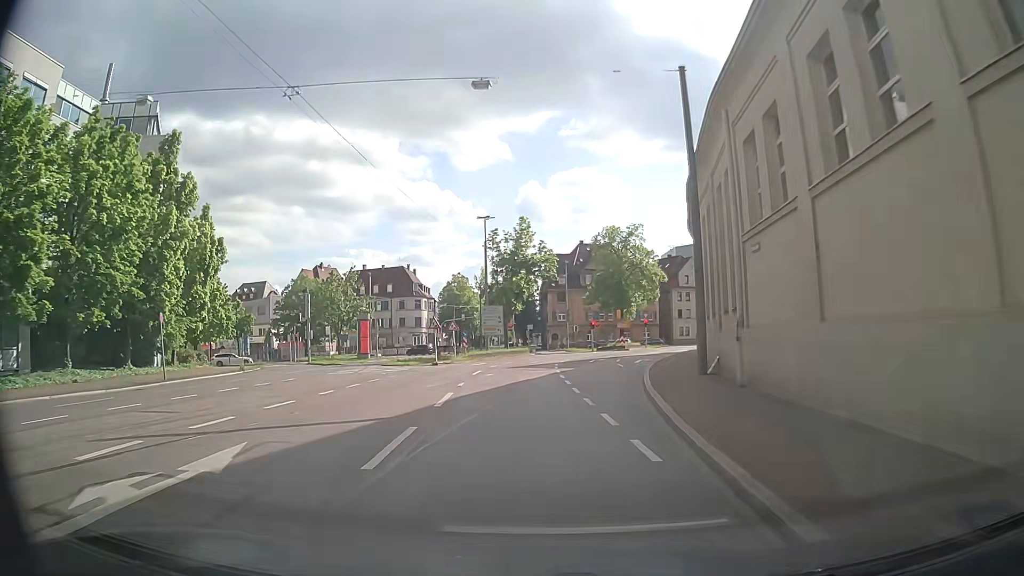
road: secondary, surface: asphalt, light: Day
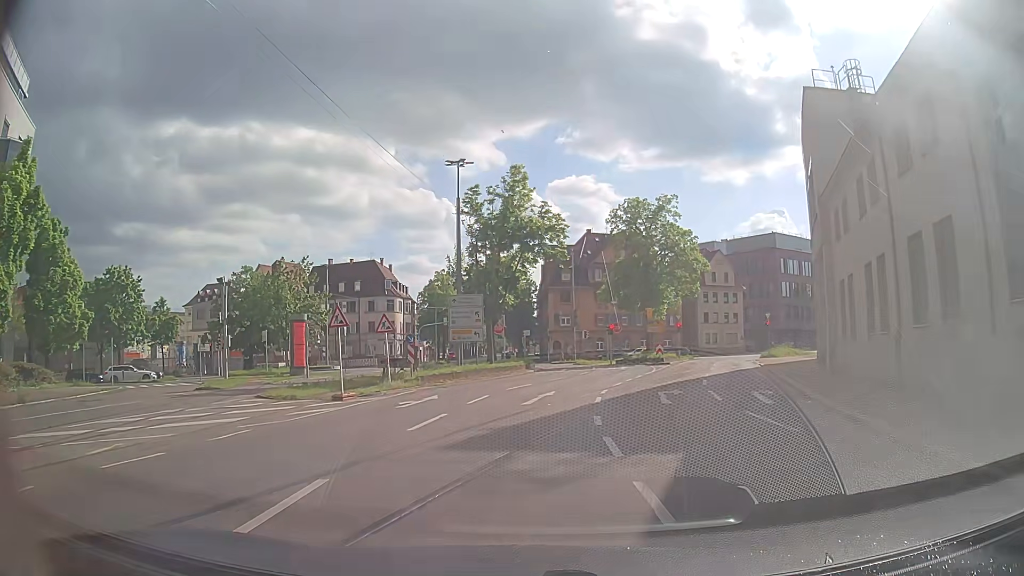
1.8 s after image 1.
(-0.2, +20.5) m; 0°
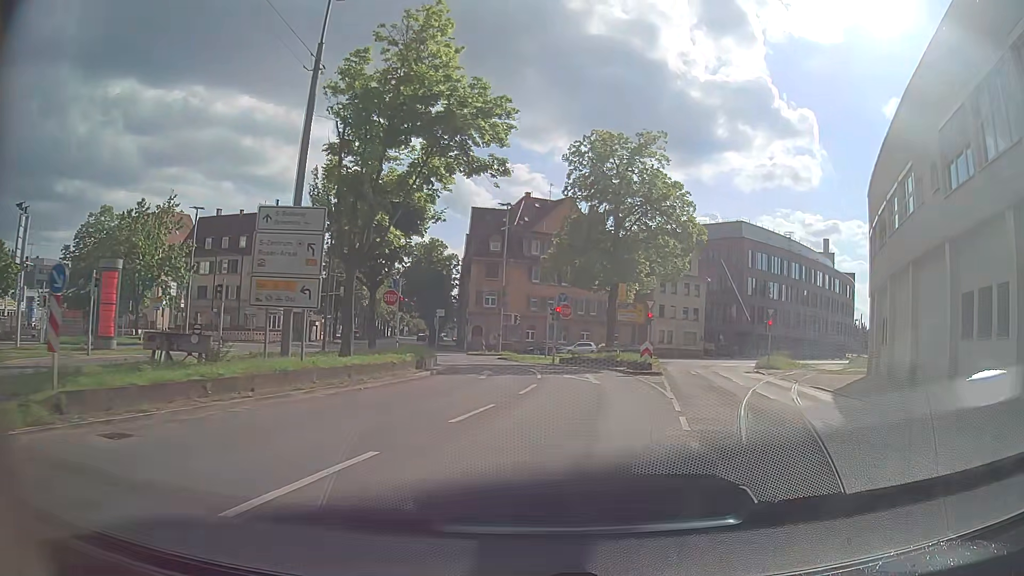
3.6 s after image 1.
(+0.5, +18.4) m; +5°
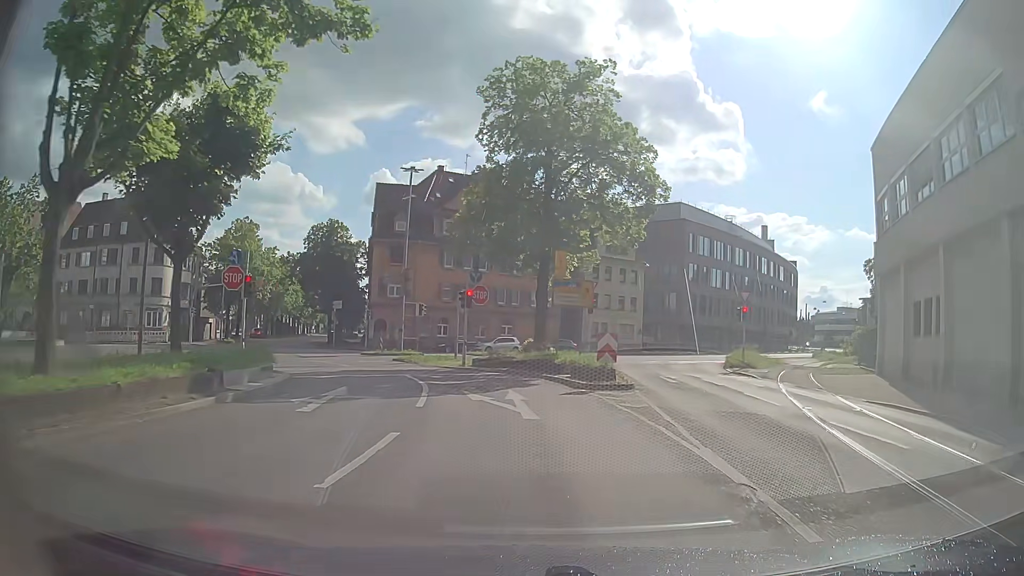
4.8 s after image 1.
(+0.9, +10.6) m; +9°
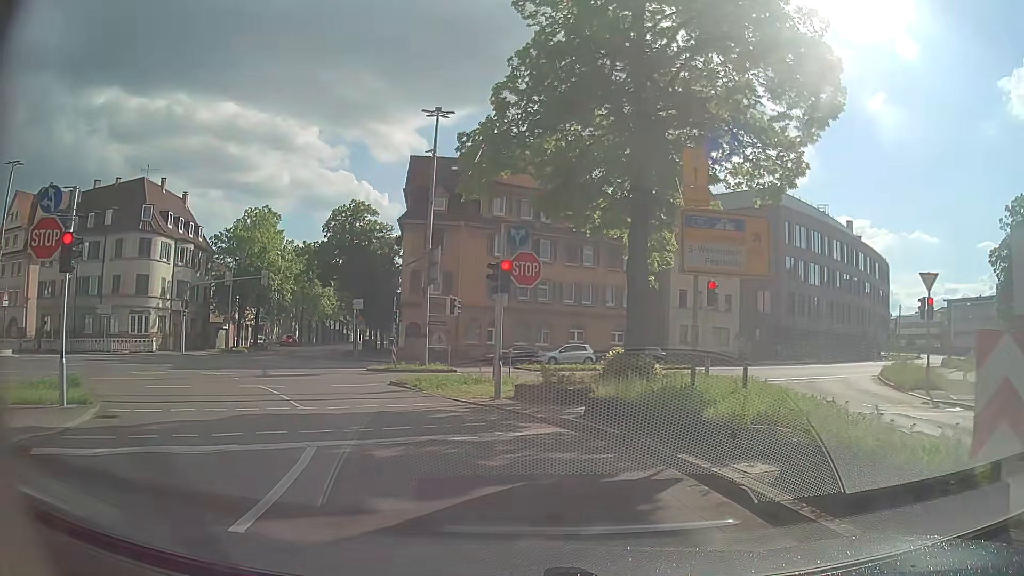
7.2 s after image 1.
(-0.4, +13.2) m; -7°
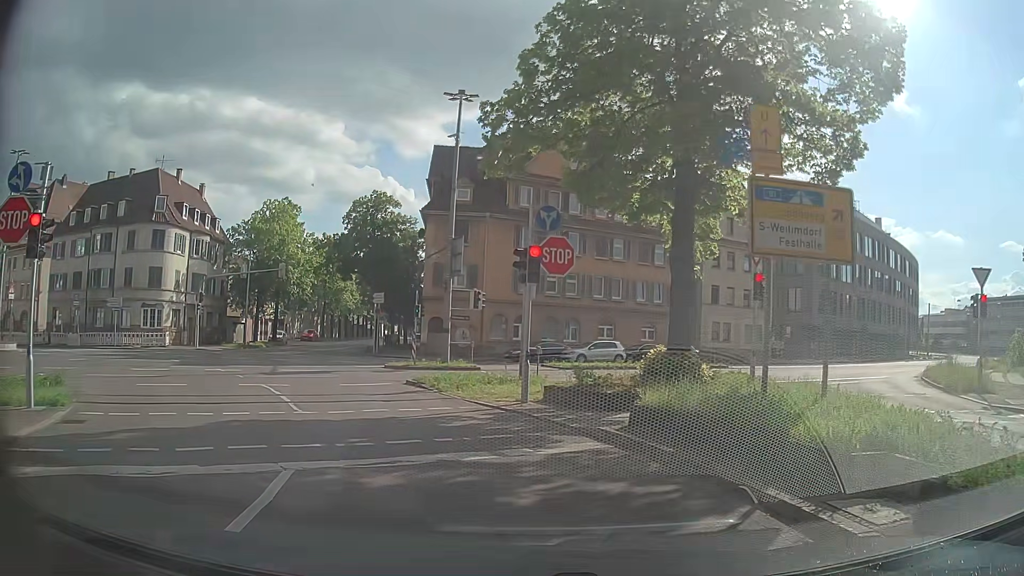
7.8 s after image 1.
(0.0, +1.8) m; -5°
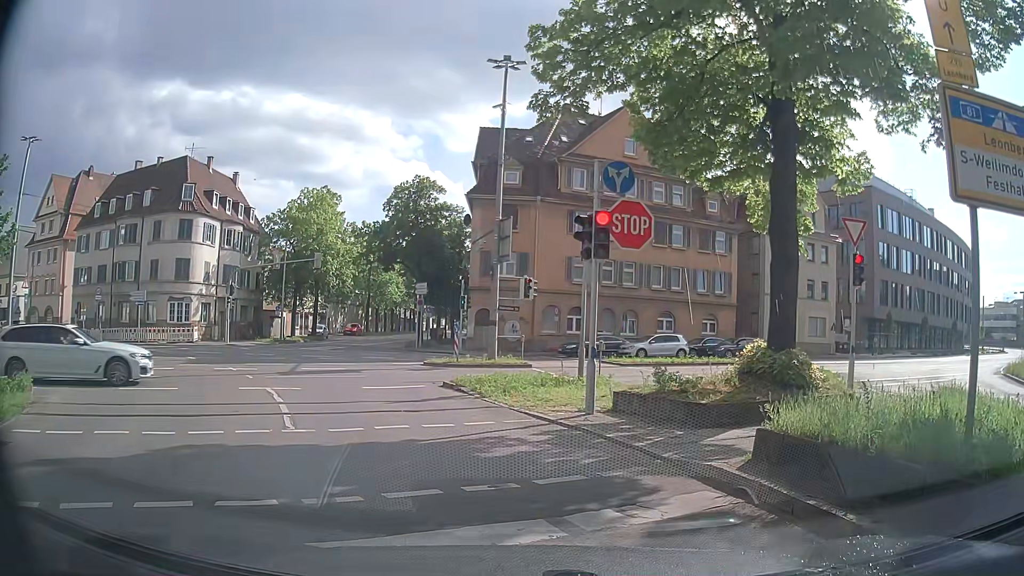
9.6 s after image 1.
(+0.1, +3.1) m; -2°
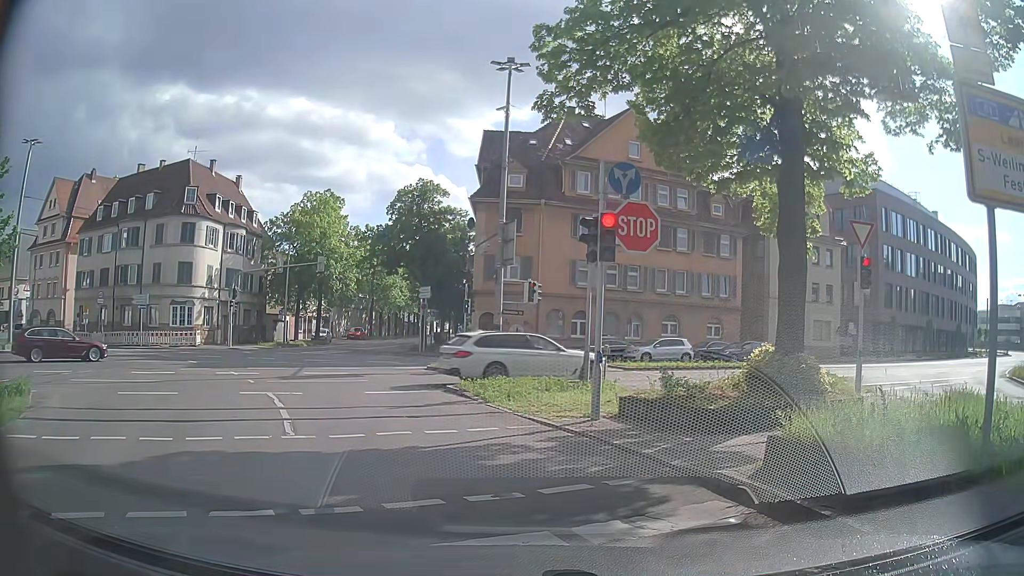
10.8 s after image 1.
(0.0, +0.2) m; 0°
